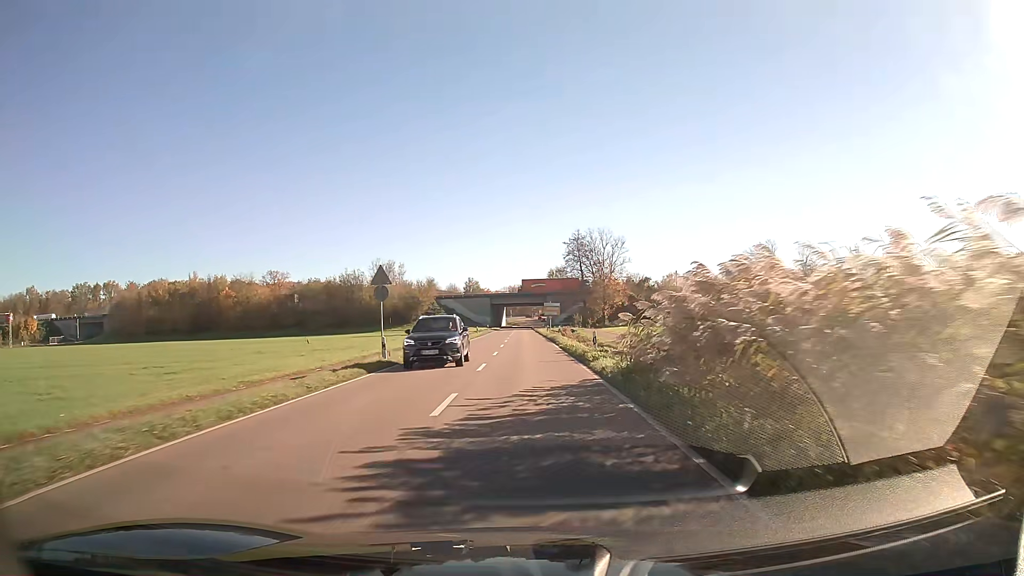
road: secondary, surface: asphalt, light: Day
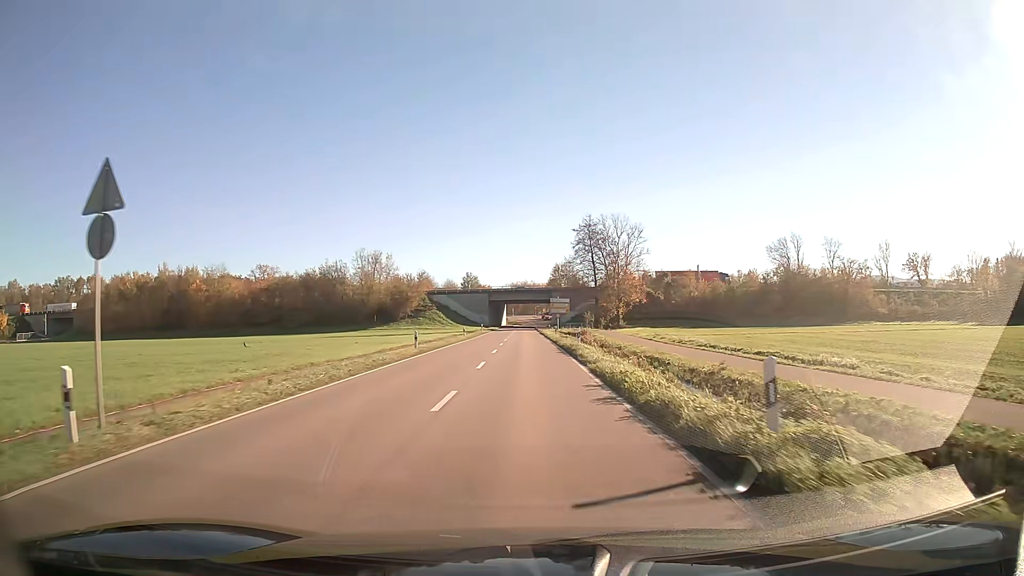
(0.0, +17.4) m; 0°
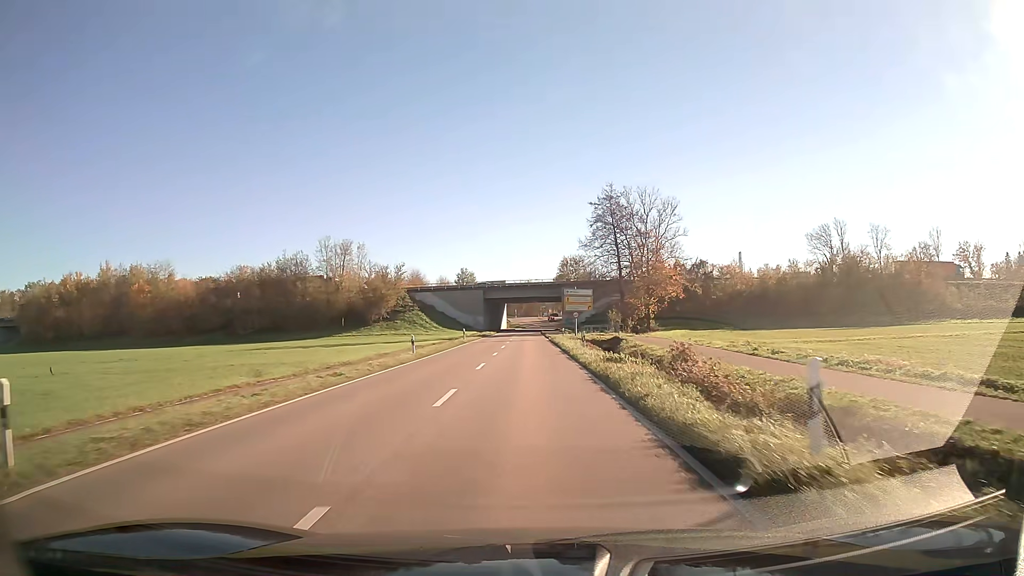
(-0.1, +26.1) m; 0°
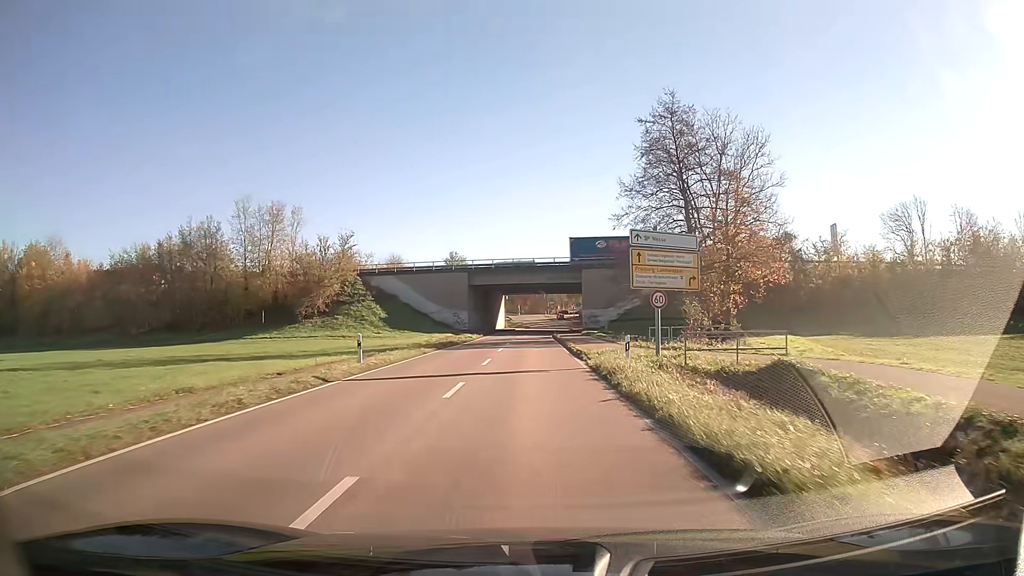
(-0.2, +34.9) m; -1°
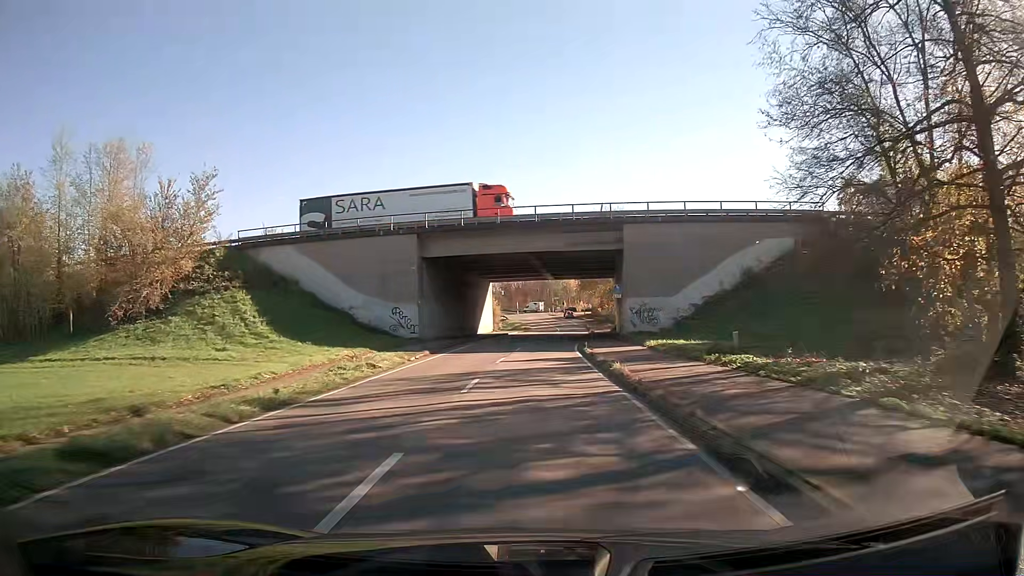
(0.0, +34.5) m; 0°
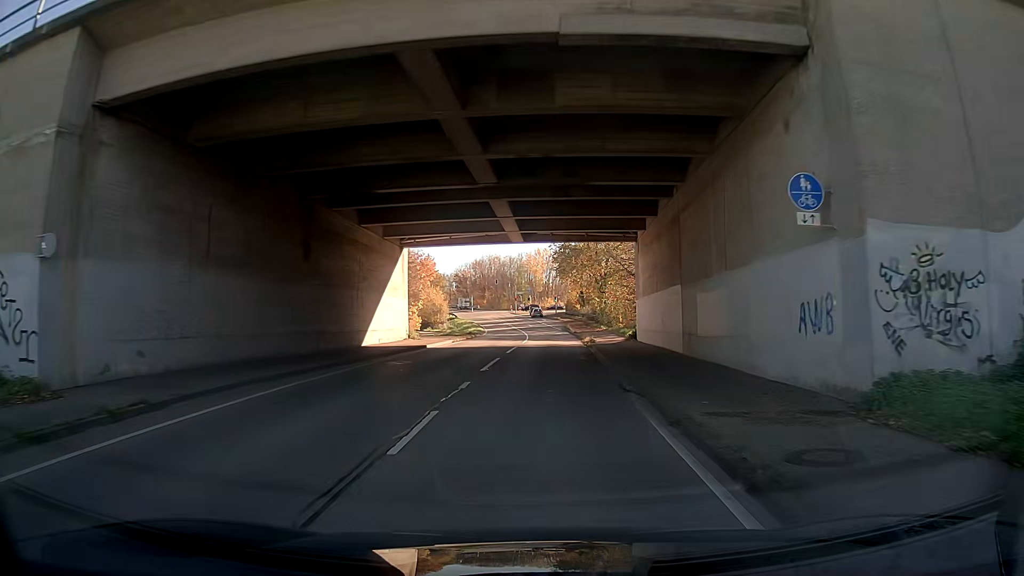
(+0.8, +32.8) m; +4°
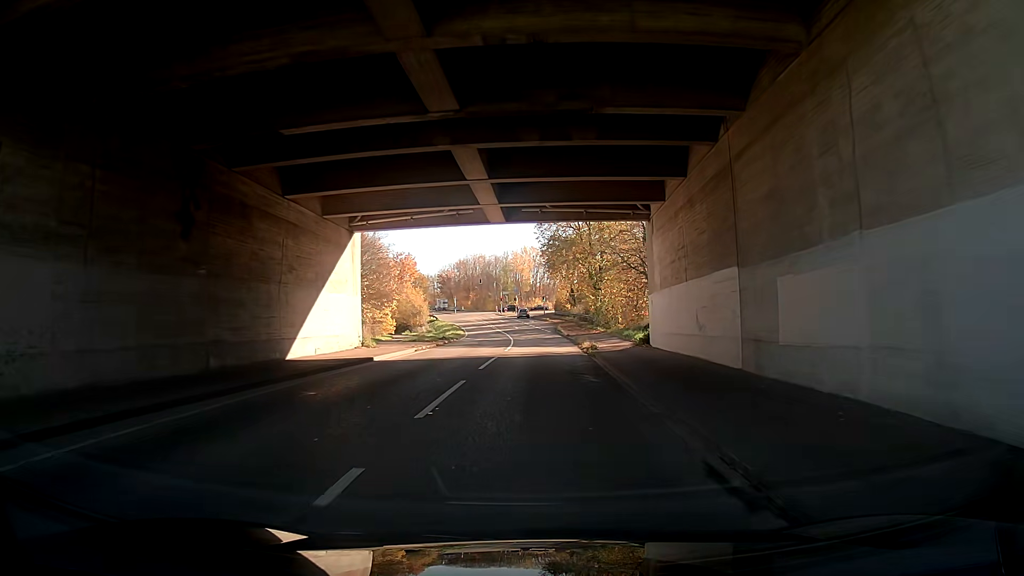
(0.0, +8.1) m; 0°
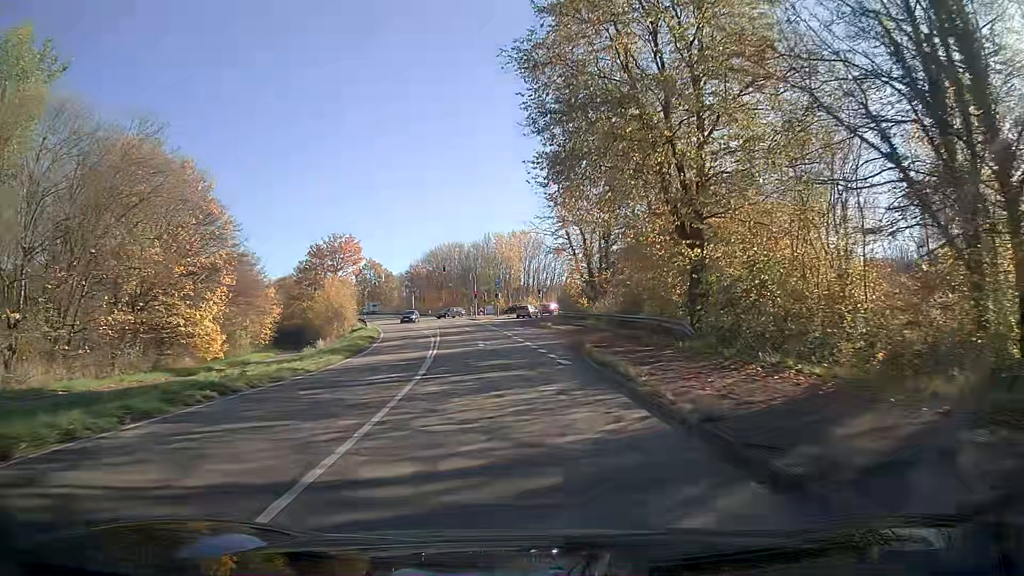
(-0.6, +40.5) m; 0°
